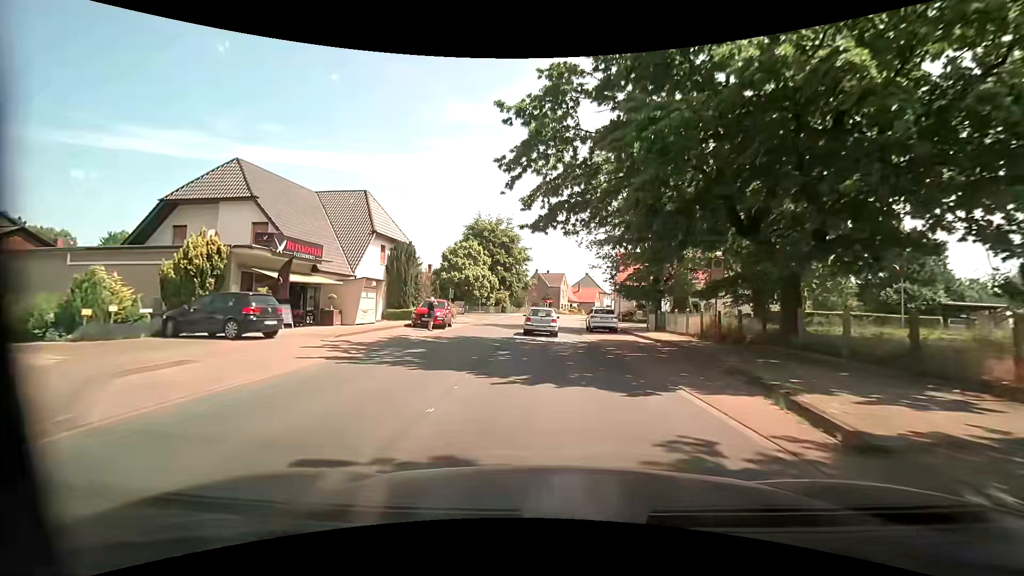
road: primary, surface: asphalt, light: Day
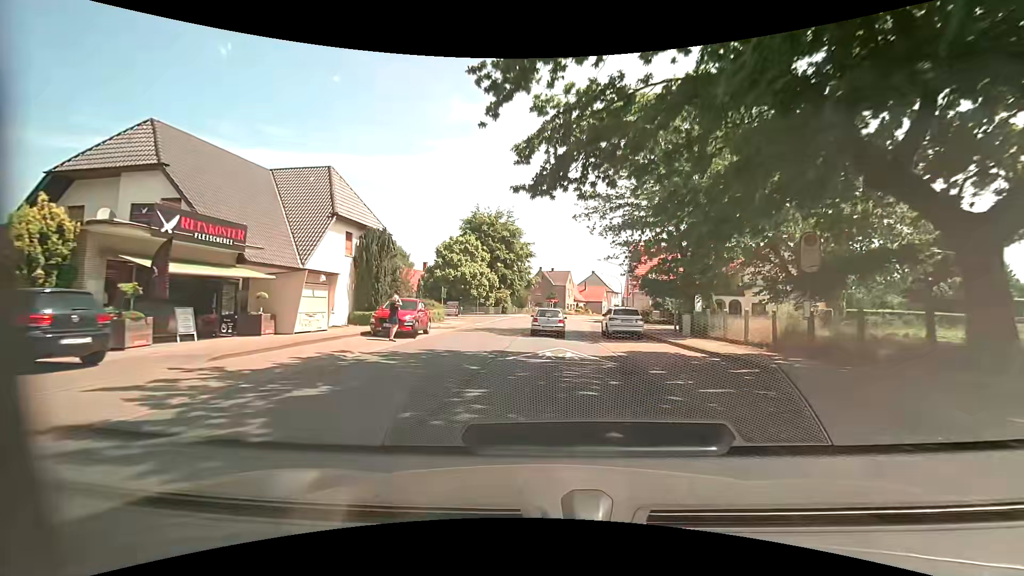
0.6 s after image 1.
(0.0, +7.0) m; +1°
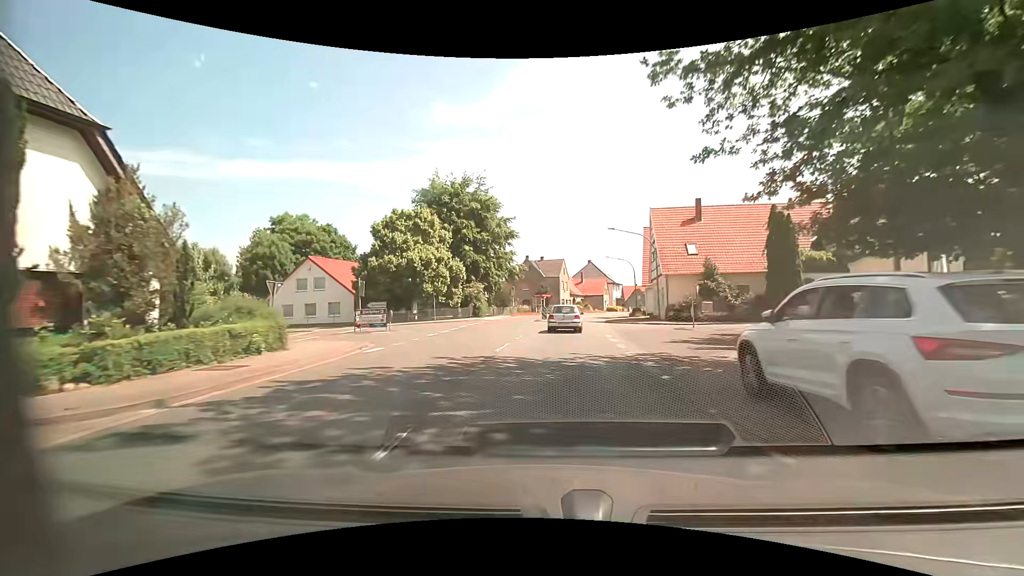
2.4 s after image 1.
(-0.2, +21.3) m; 0°
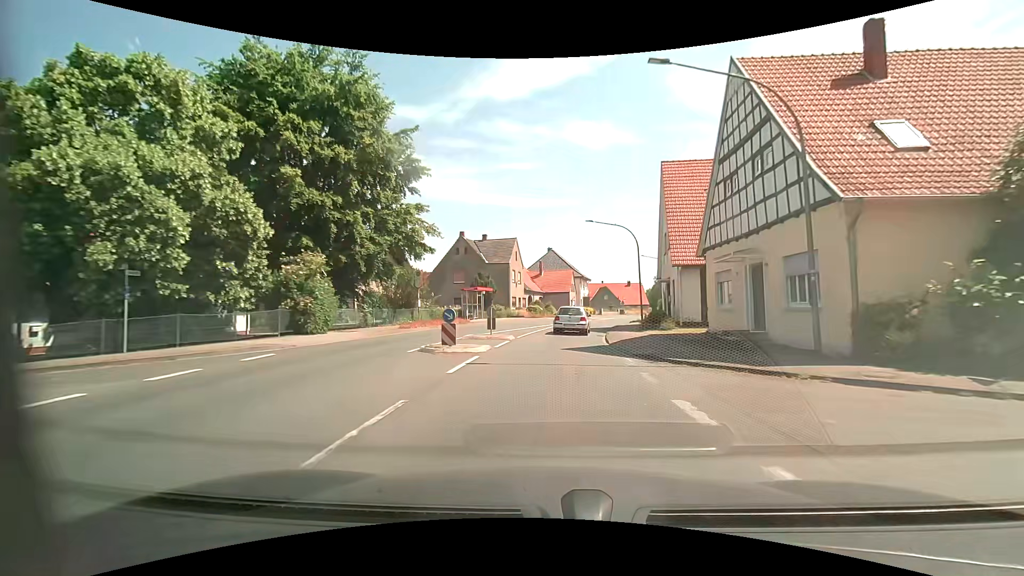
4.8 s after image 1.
(+1.2, +29.0) m; +5°
